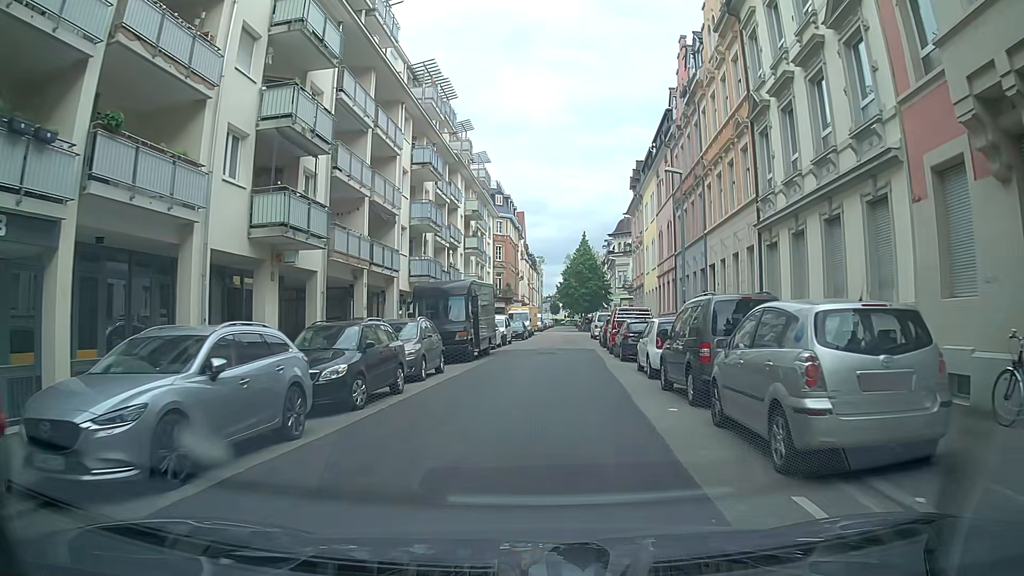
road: residential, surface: asphalt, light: Day
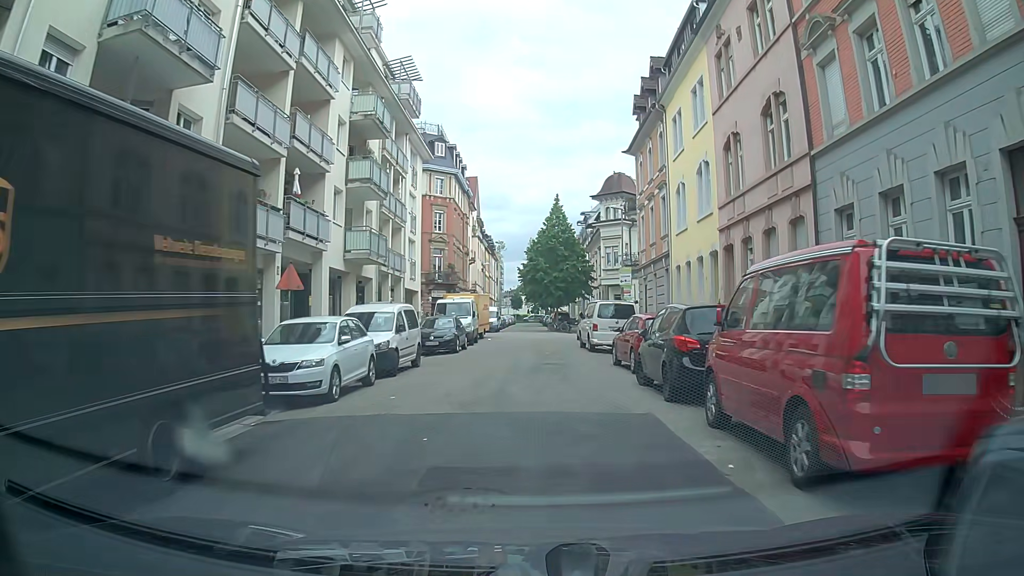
(+0.7, +23.4) m; +2°
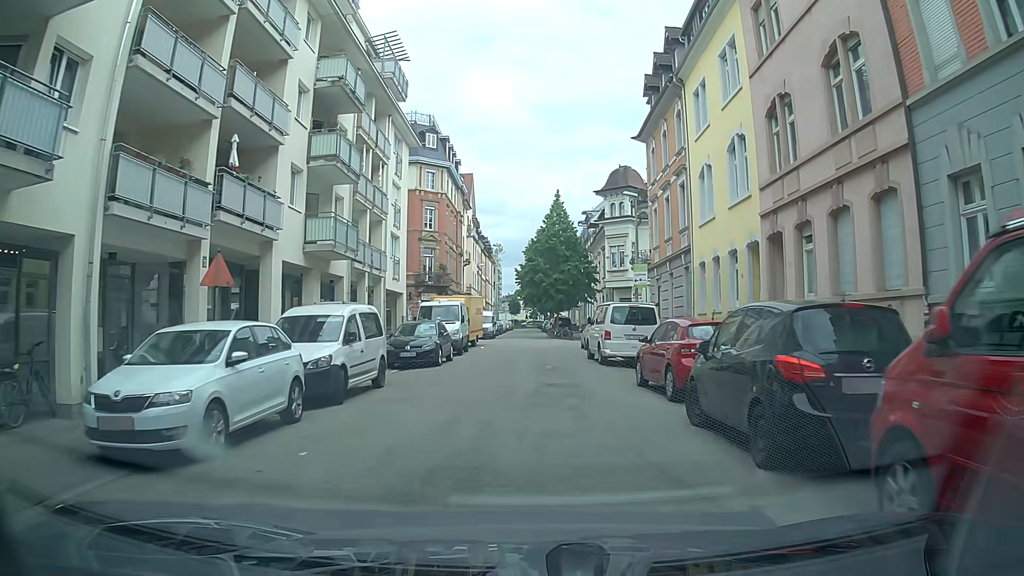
(+0.1, +4.6) m; 0°
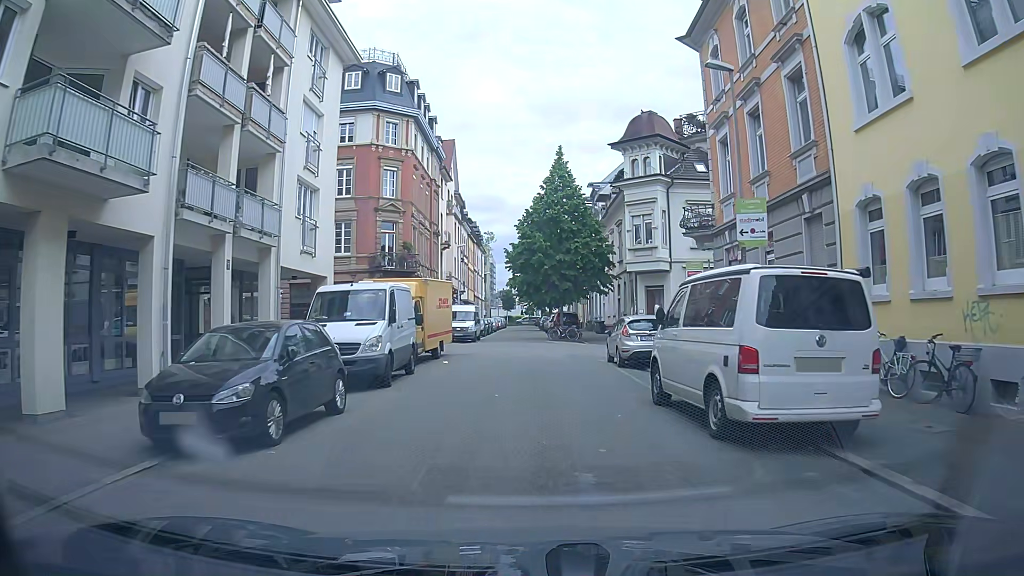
(+0.2, +13.8) m; +1°
